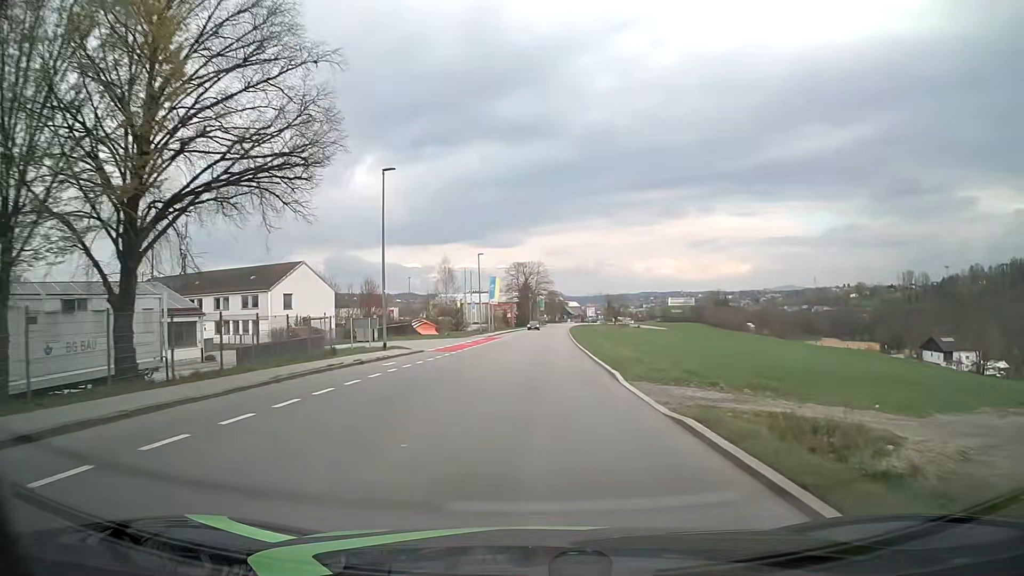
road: tertiary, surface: asphalt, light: Day
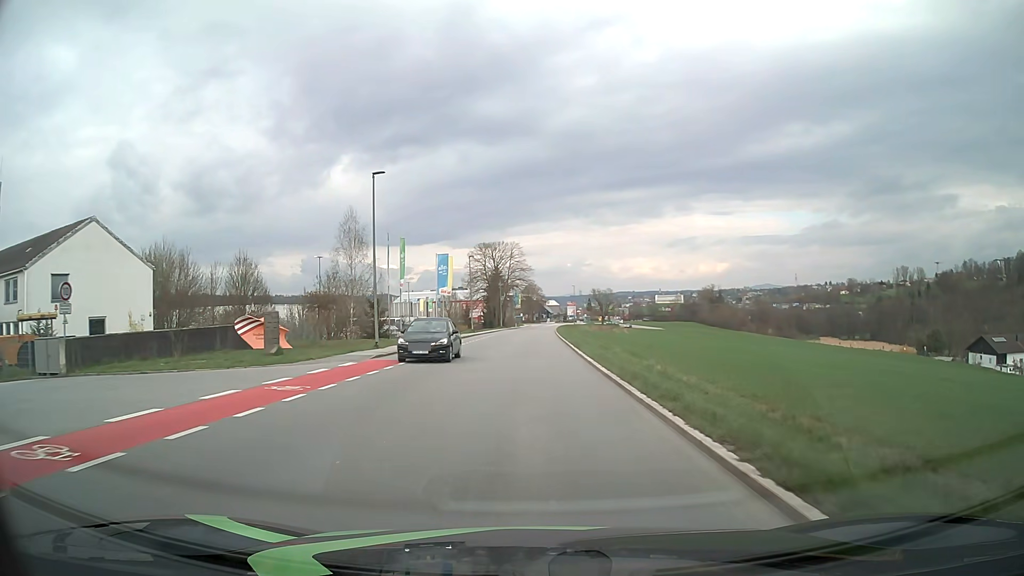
(+0.8, +37.4) m; +2°
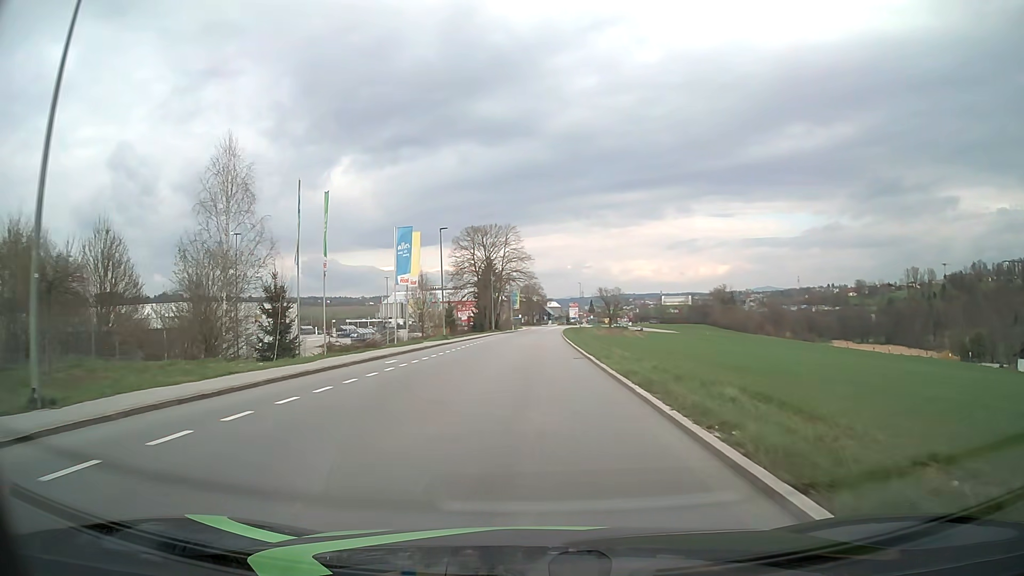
(0.0, +22.6) m; 0°
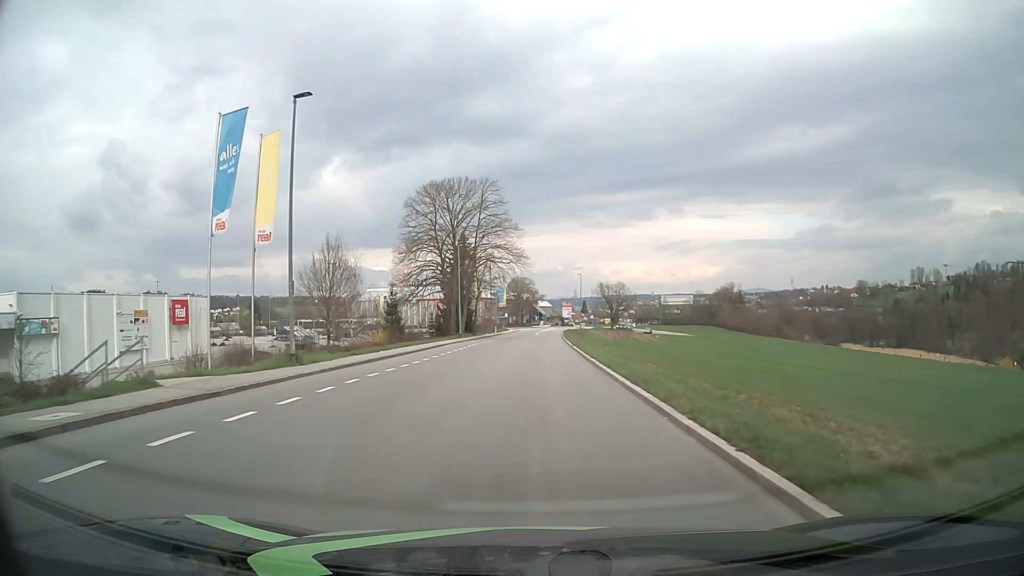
(+0.2, +30.1) m; +1°
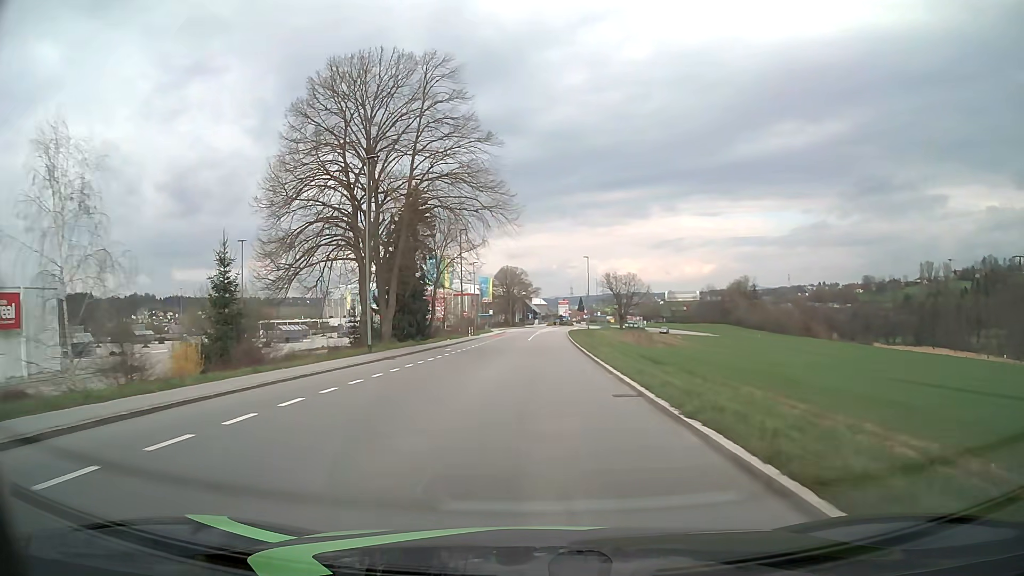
(+0.2, +30.4) m; +1°
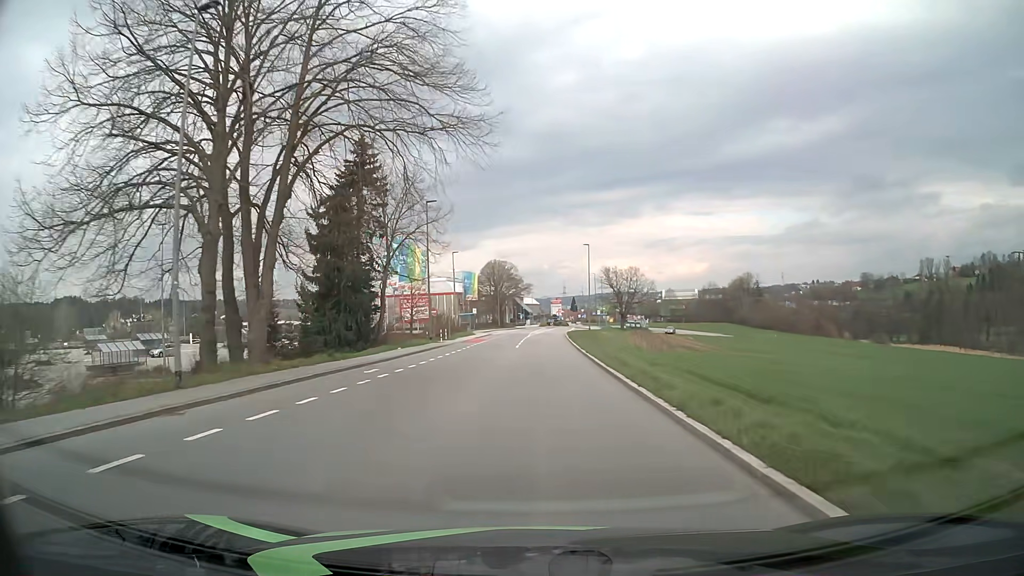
(+0.1, +15.2) m; +1°
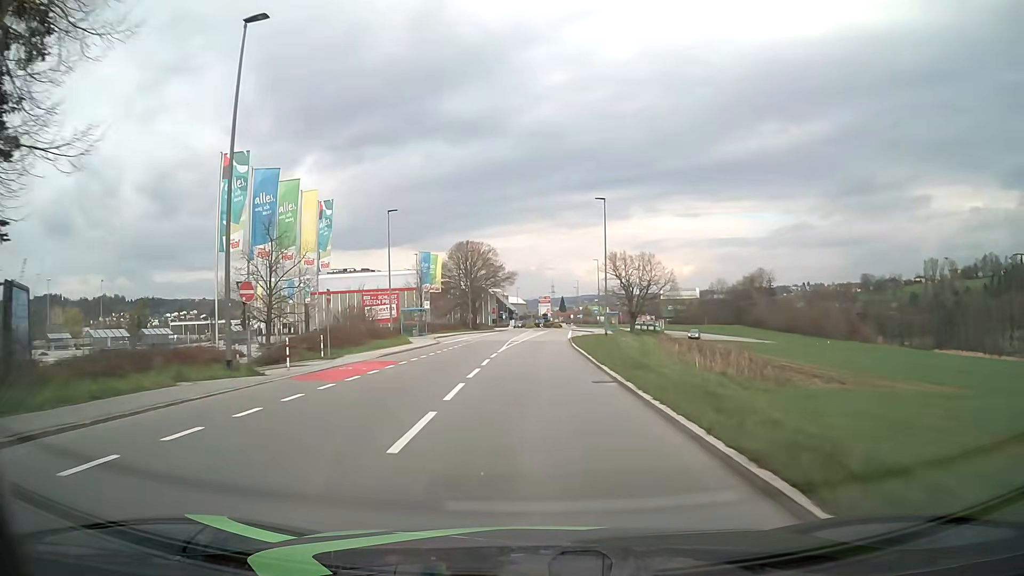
(+0.3, +30.4) m; +1°
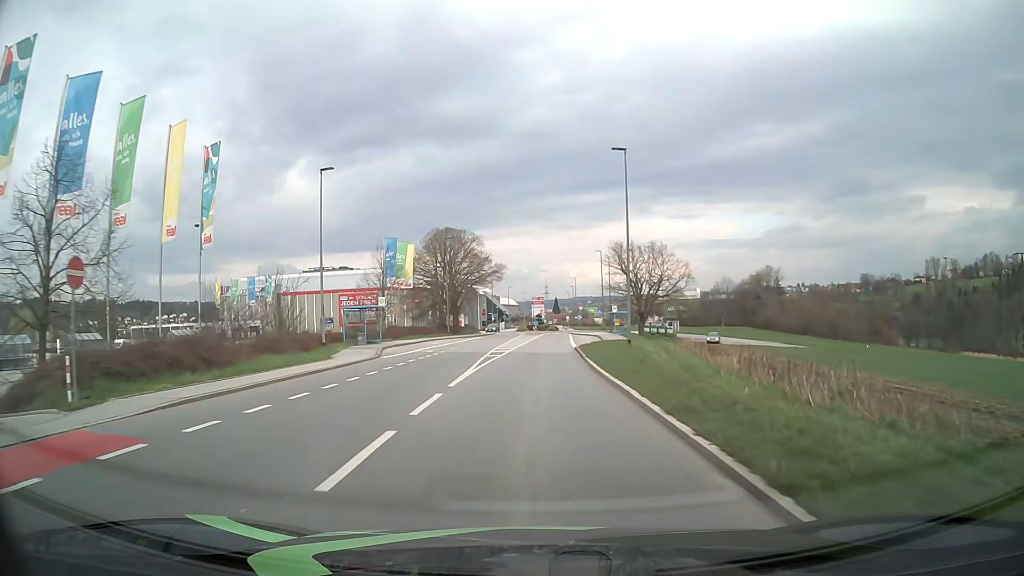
(+0.1, +15.2) m; +1°
(0, +10) (0, +20) (0, +30) (+1, +40) (+1, +50) (+2, +60) (+2, +70) (+2, +80) (+3, +90) (+5, +99) m
